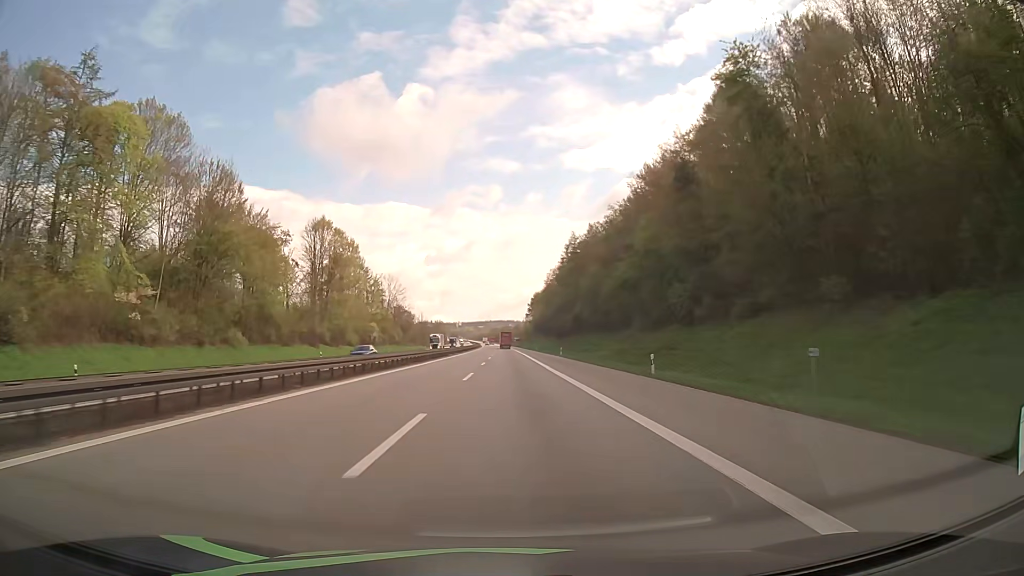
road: motorway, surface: asphalt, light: Day
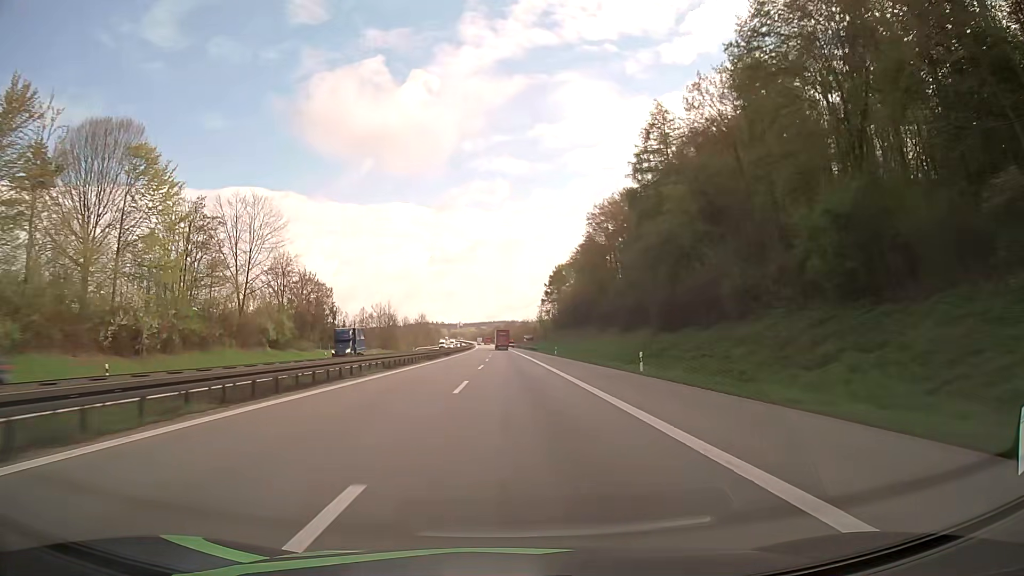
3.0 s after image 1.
(-0.6, +97.3) m; -1°
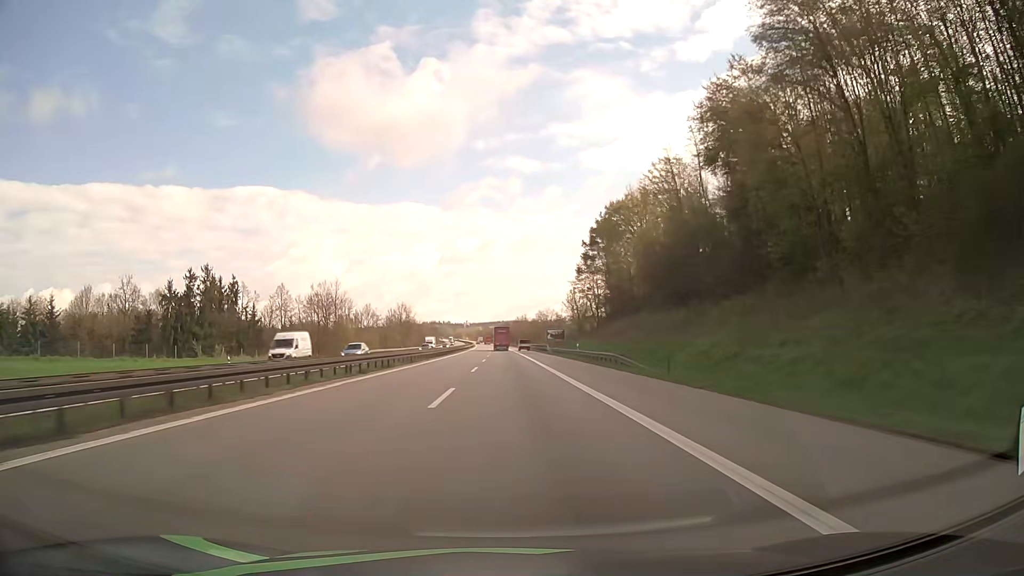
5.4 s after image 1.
(-0.2, +76.7) m; -1°
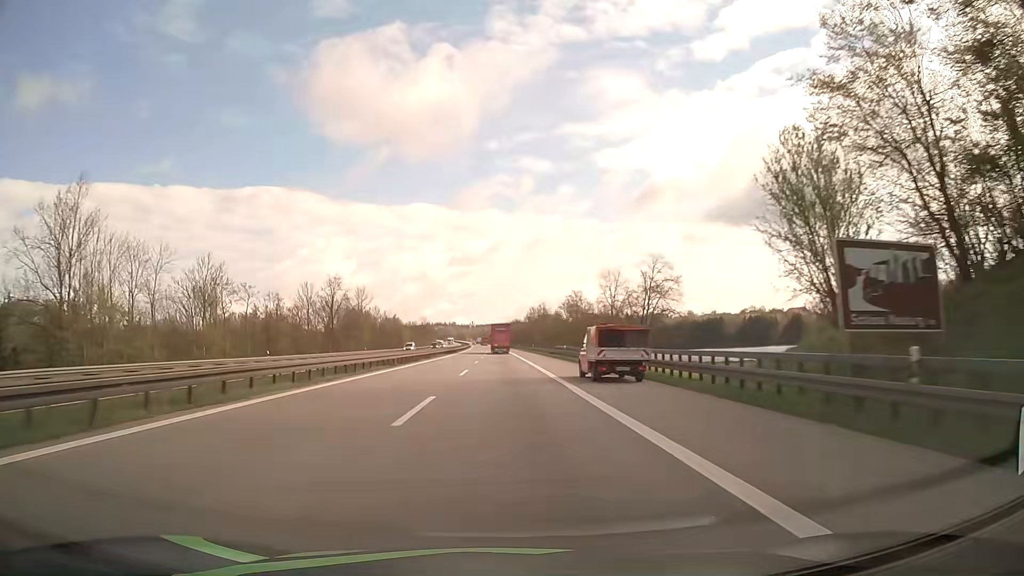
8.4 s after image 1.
(-0.5, +93.8) m; -1°
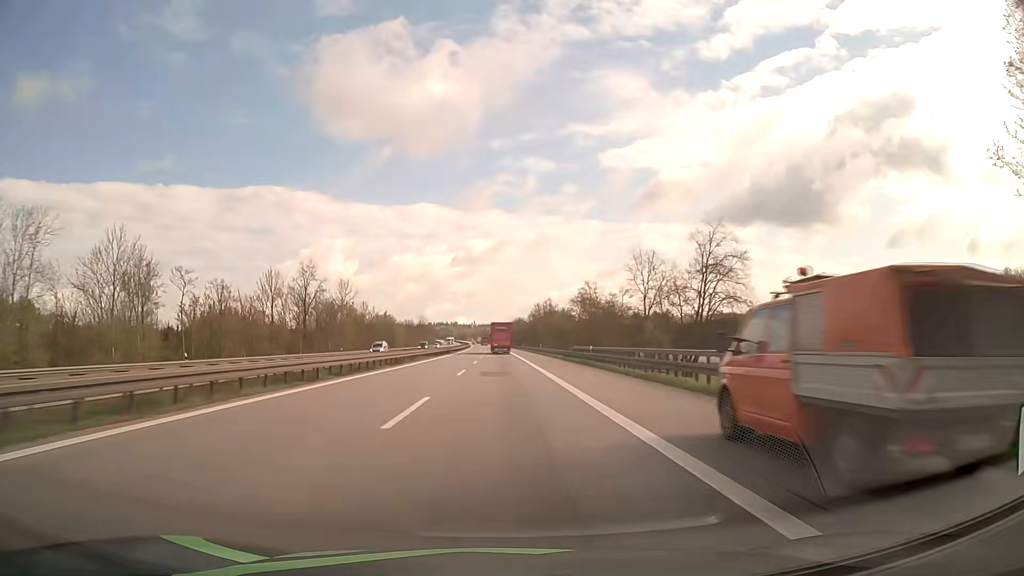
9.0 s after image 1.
(0.0, +18.6) m; 0°
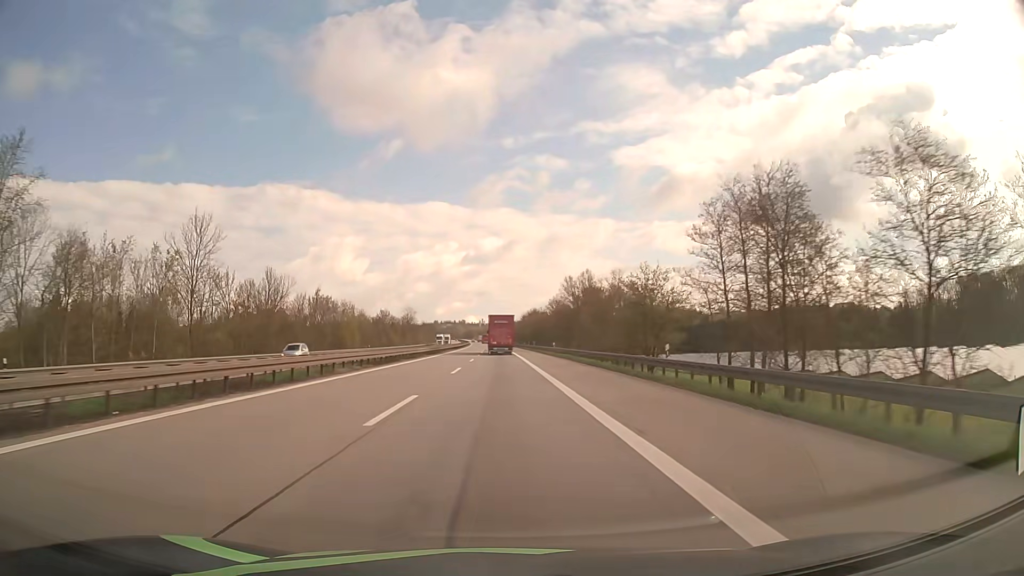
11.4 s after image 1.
(-0.5, +72.6) m; -1°
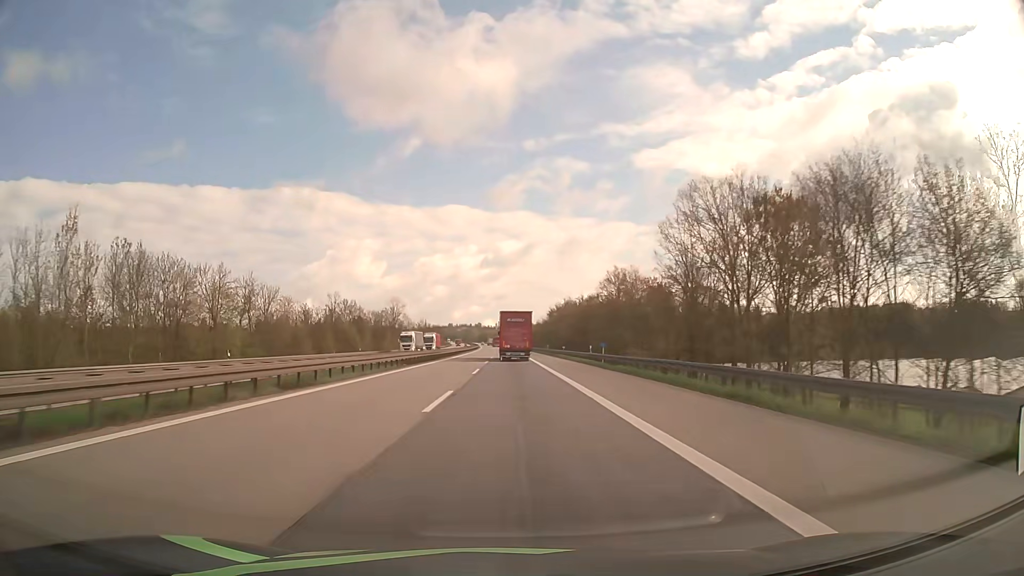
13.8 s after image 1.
(-1.1, +69.6) m; -1°
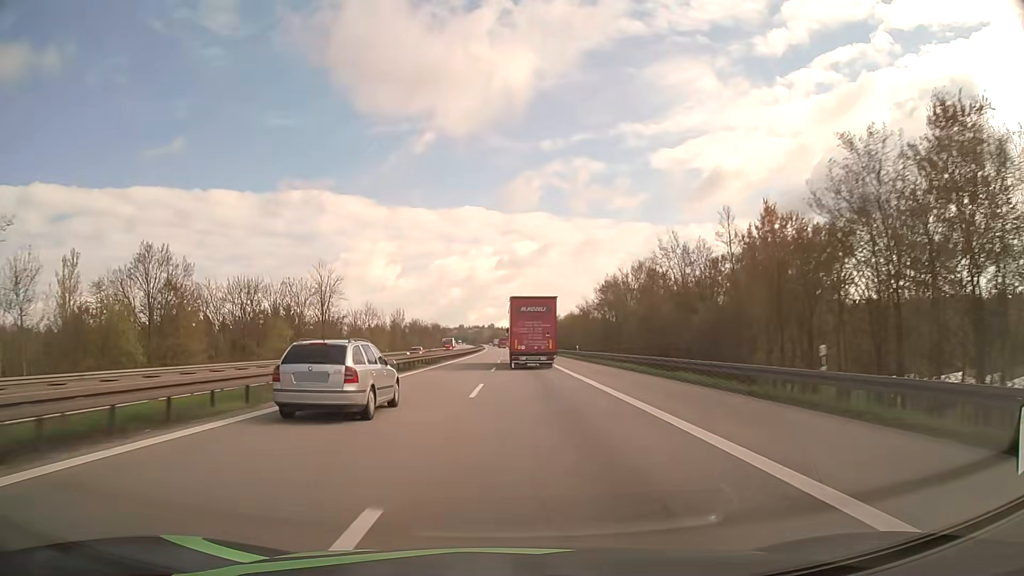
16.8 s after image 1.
(-0.6, +86.8) m; -1°
(0, +10) (0, +20) (0, +30) (-1, +40) (-1, +50) (-1, +60) (-2, +70) (-2, +80) (-2, +90) (-2, +100) m
